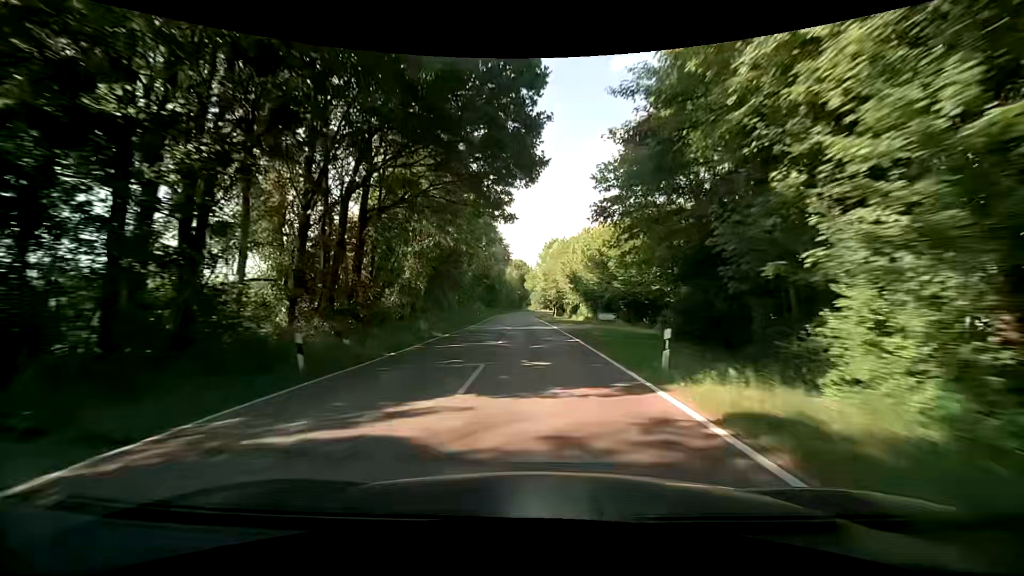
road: secondary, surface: asphalt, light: Day
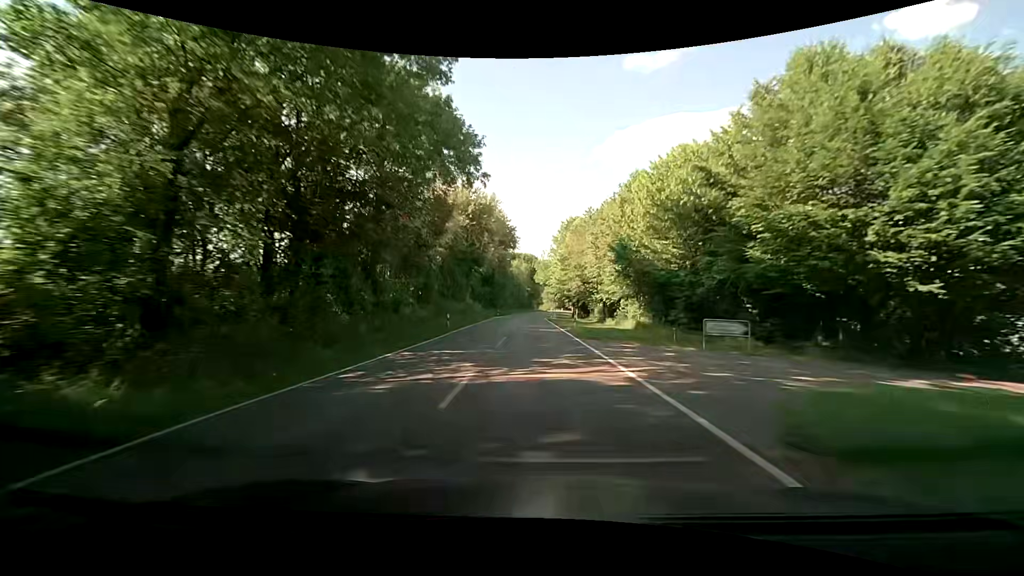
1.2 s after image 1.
(-0.2, +24.9) m; -1°
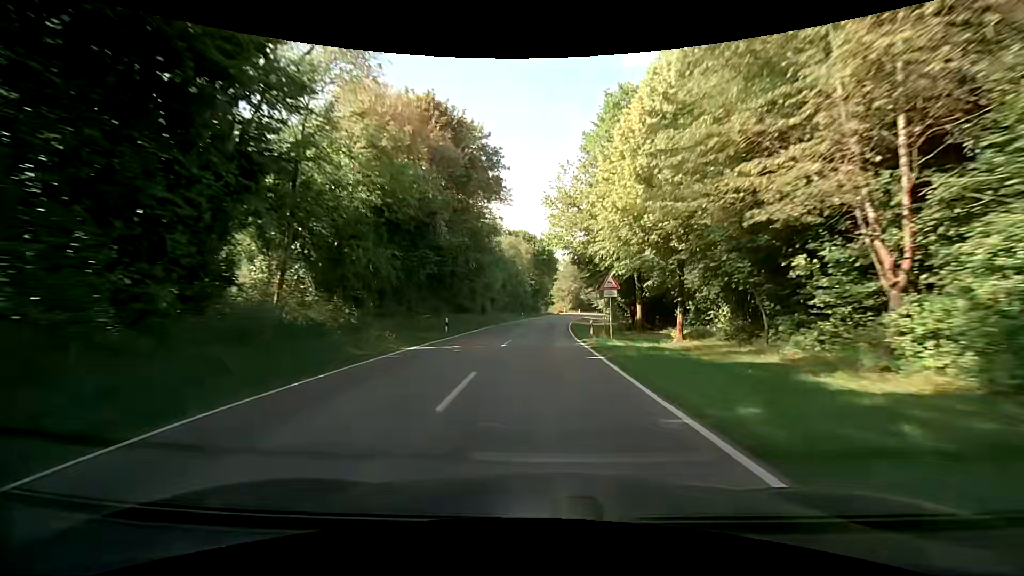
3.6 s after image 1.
(-0.9, +48.2) m; -1°
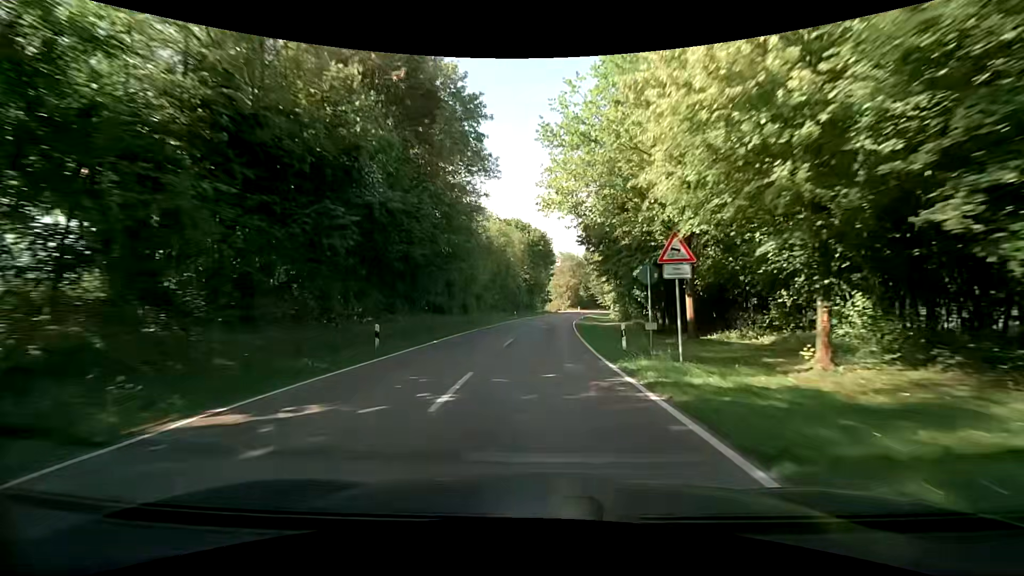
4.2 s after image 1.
(+0.1, +11.6) m; 0°
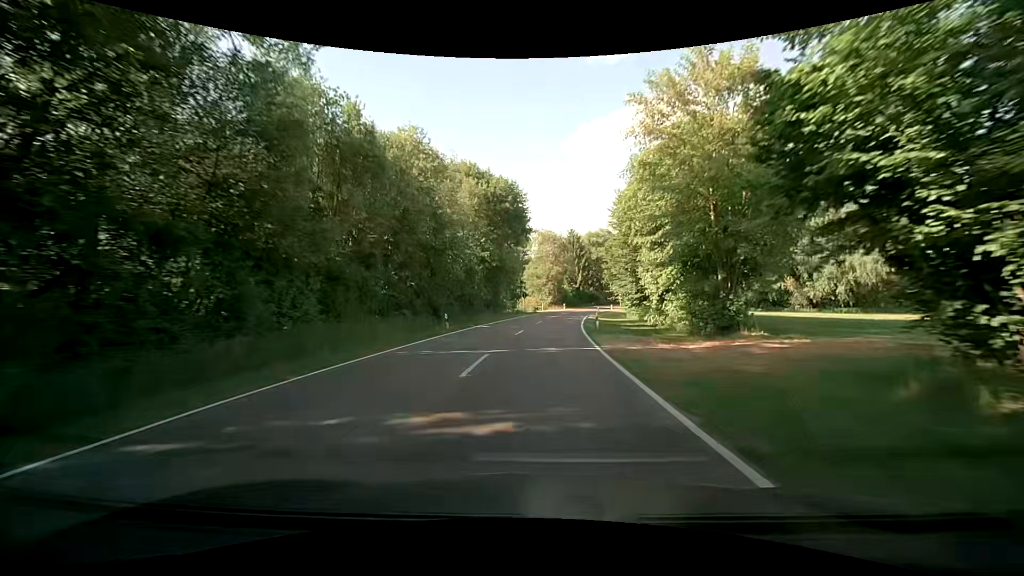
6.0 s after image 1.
(+0.8, +34.5) m; +3°
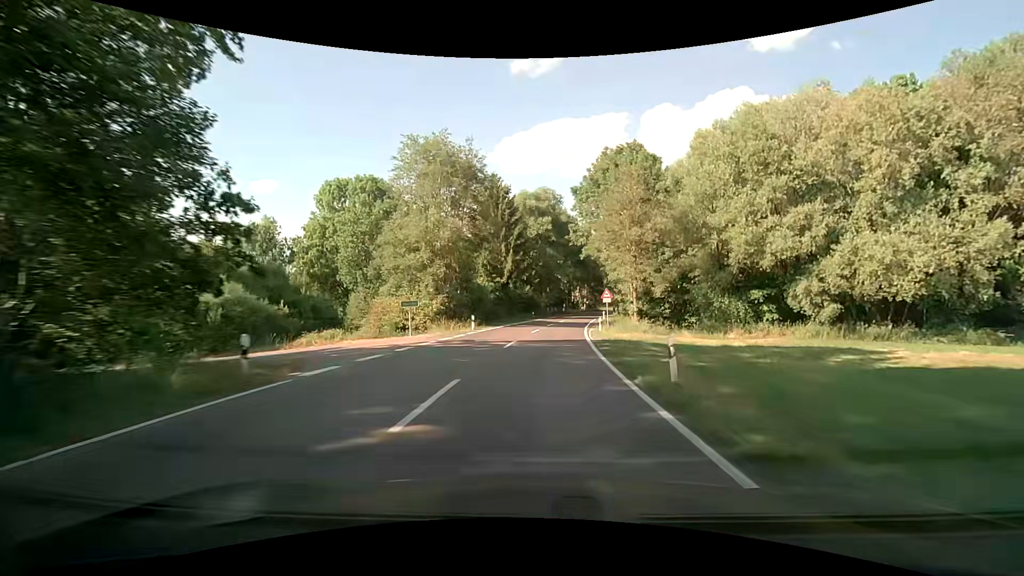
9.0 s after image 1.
(+4.0, +56.5) m; +9°
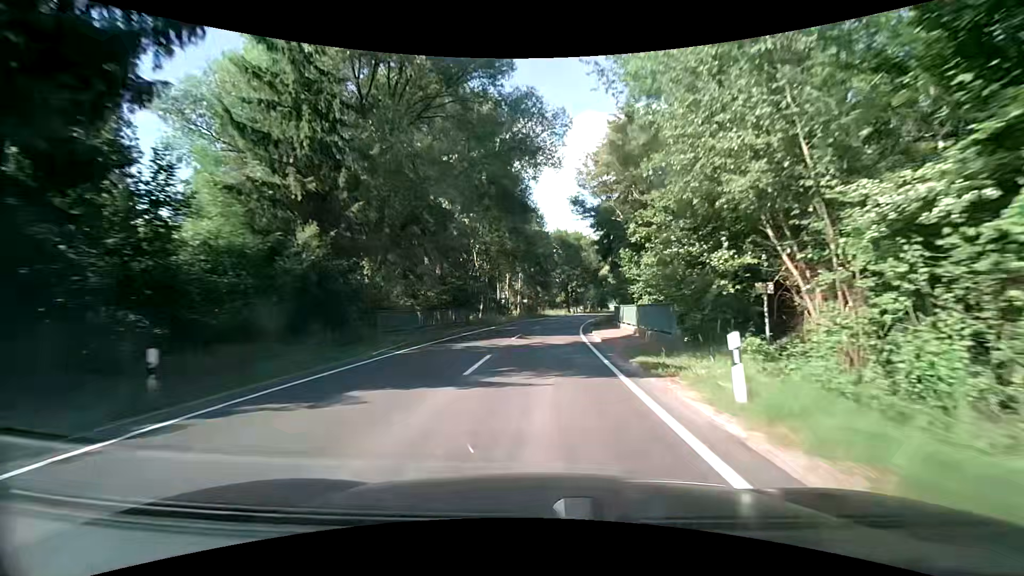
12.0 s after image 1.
(+4.0, +55.1) m; +7°
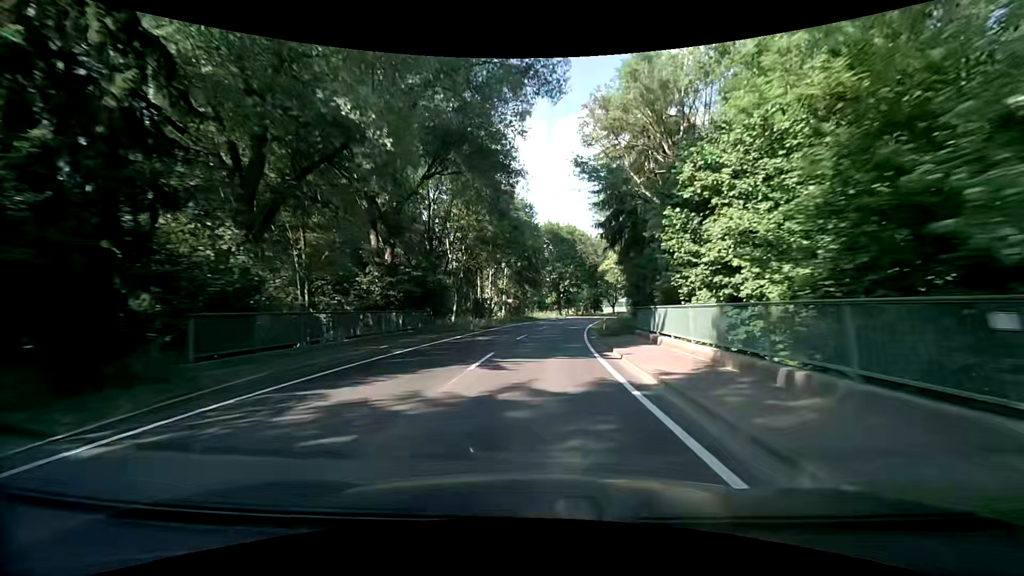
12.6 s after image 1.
(+0.2, +10.9) m; +2°
(0, +10) (0, +20) (+1, +30) (+2, +40) (+3, +50) (+5, +60) (+7, +70) (+9, +79) (+12, +89) (+14, +99) m
